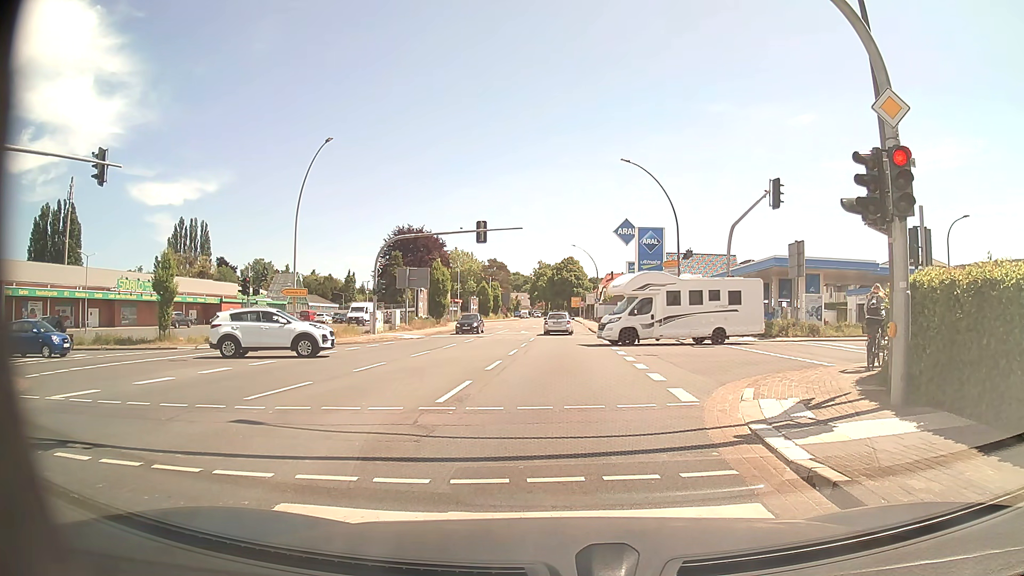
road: primary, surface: asphalt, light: Day
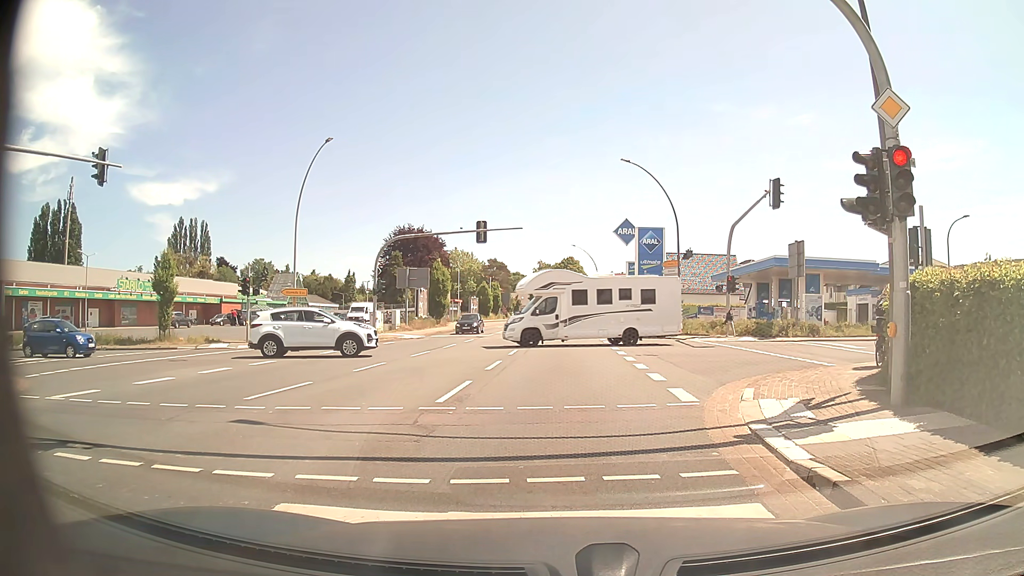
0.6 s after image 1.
(0.0, 0.0) m; 0°
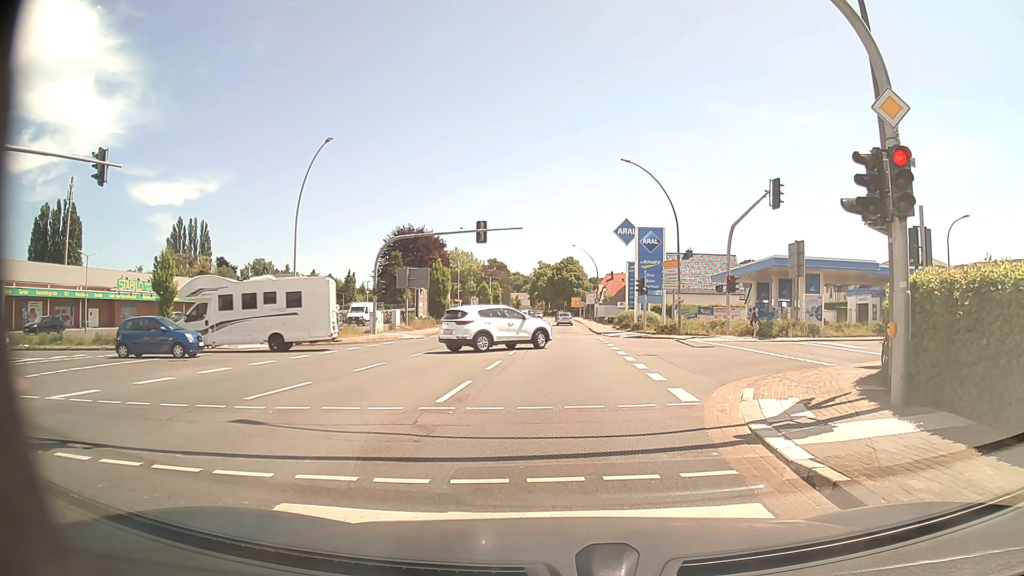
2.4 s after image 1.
(0.0, 0.0) m; 0°
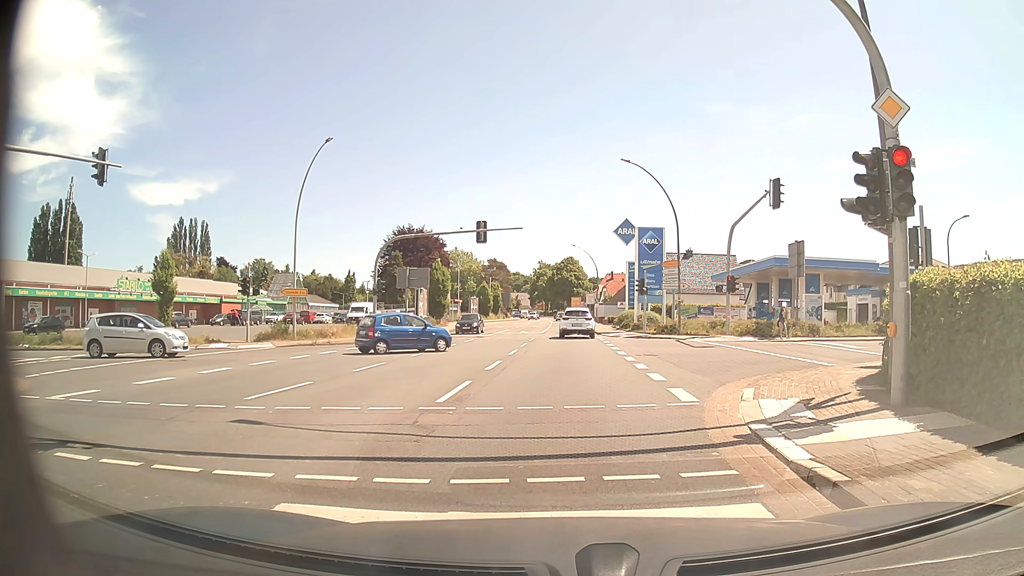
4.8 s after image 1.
(0.0, 0.0) m; 0°
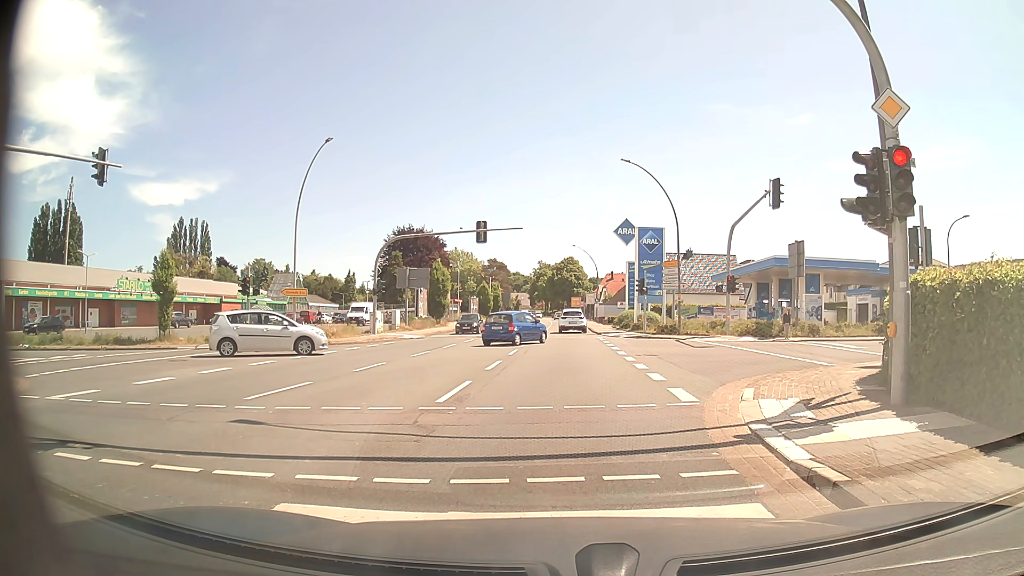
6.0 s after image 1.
(0.0, 0.0) m; 0°
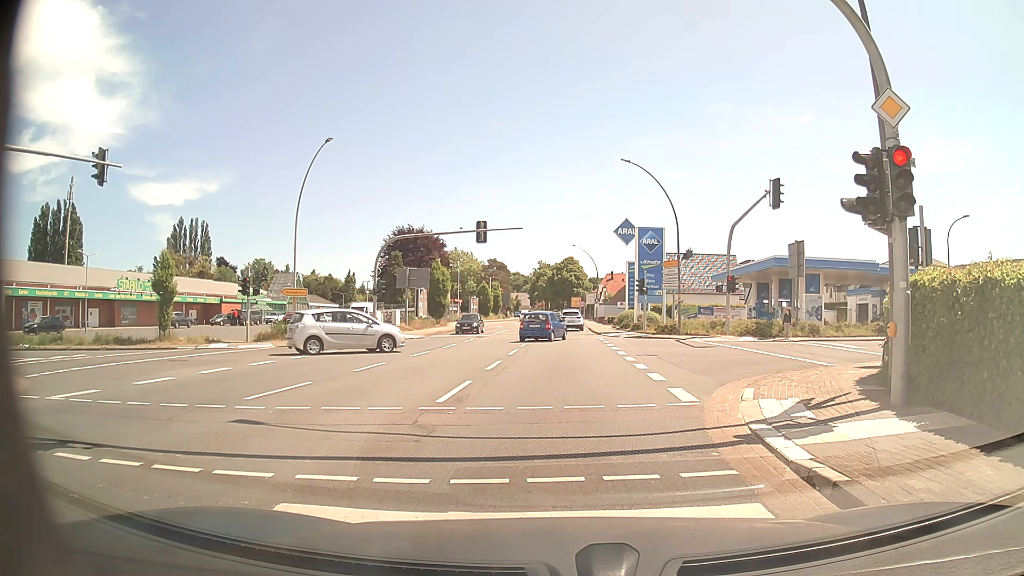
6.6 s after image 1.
(0.0, 0.0) m; 0°
